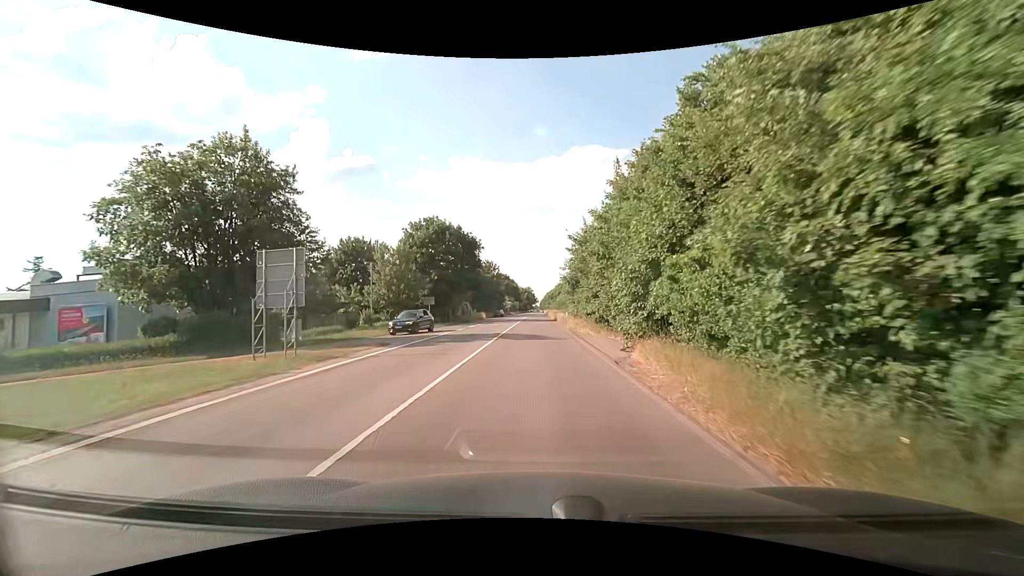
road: secondary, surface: asphalt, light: Day
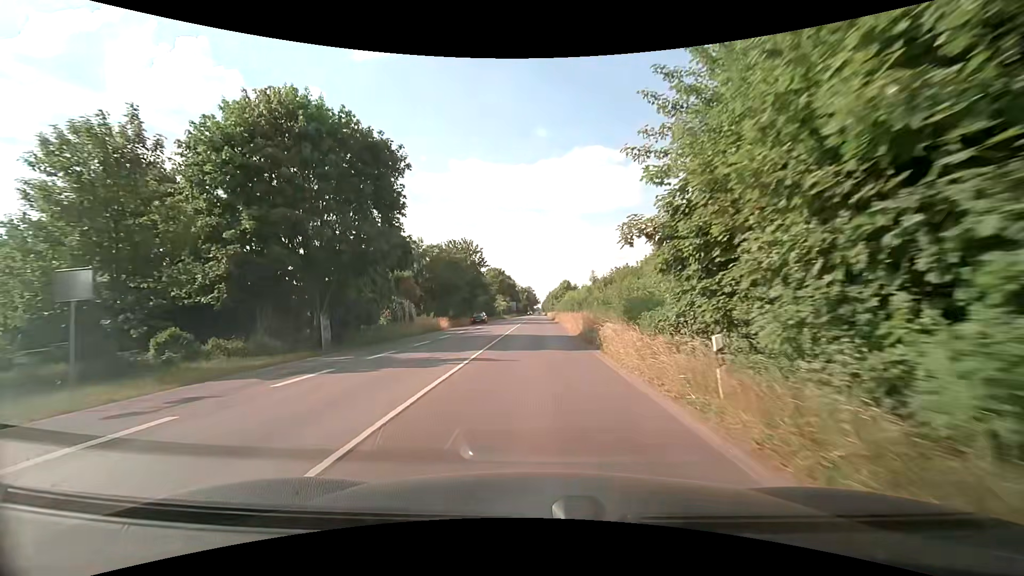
(-0.4, +37.0) m; -1°
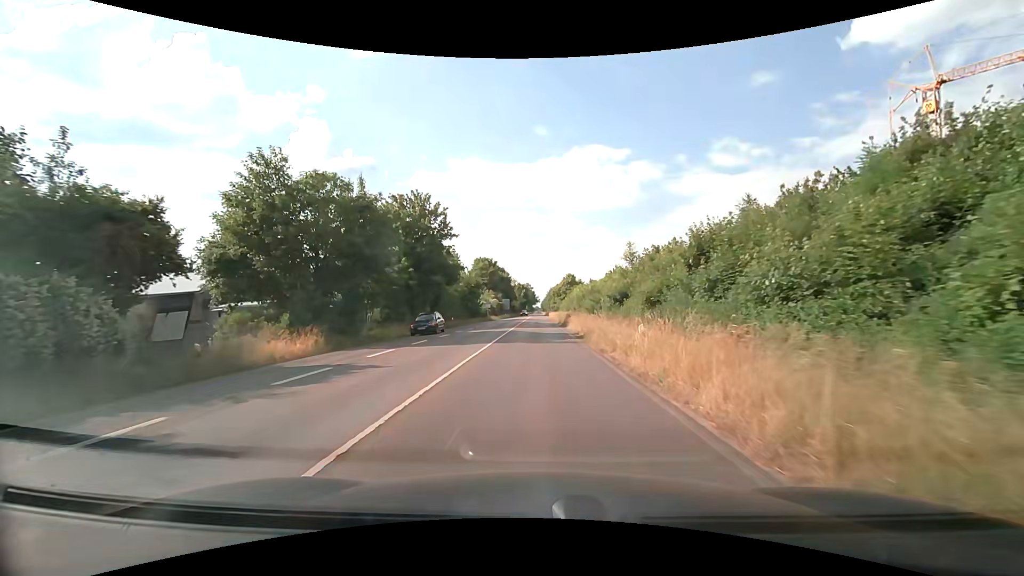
(-0.1, +30.1) m; 0°
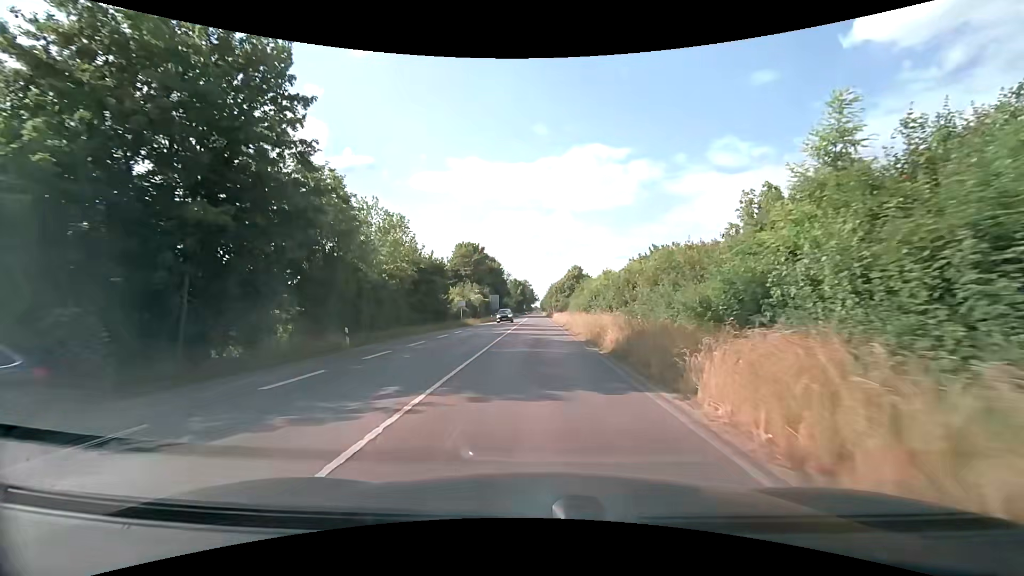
(-0.2, +30.5) m; 0°
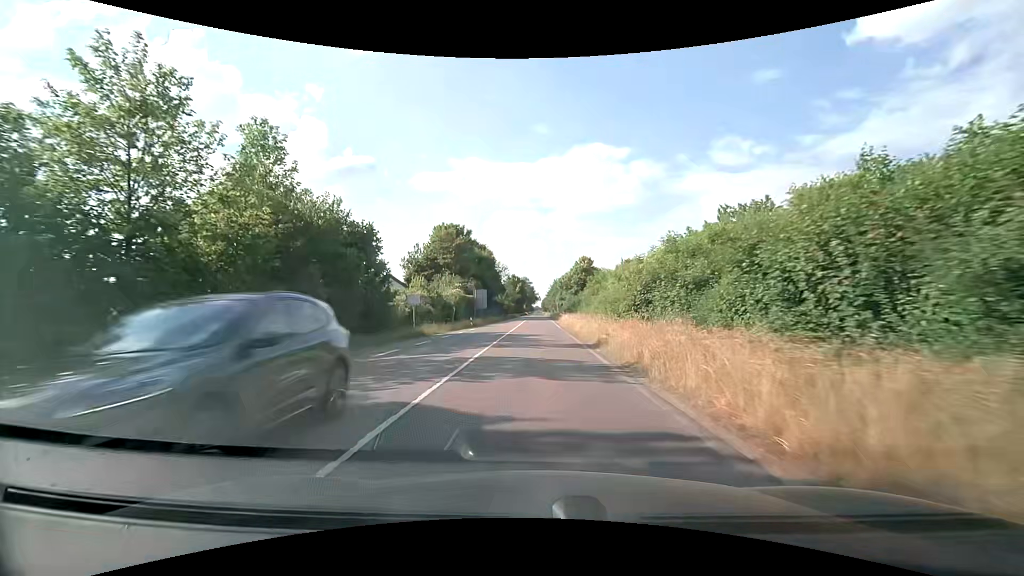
(0.0, +23.1) m; 0°
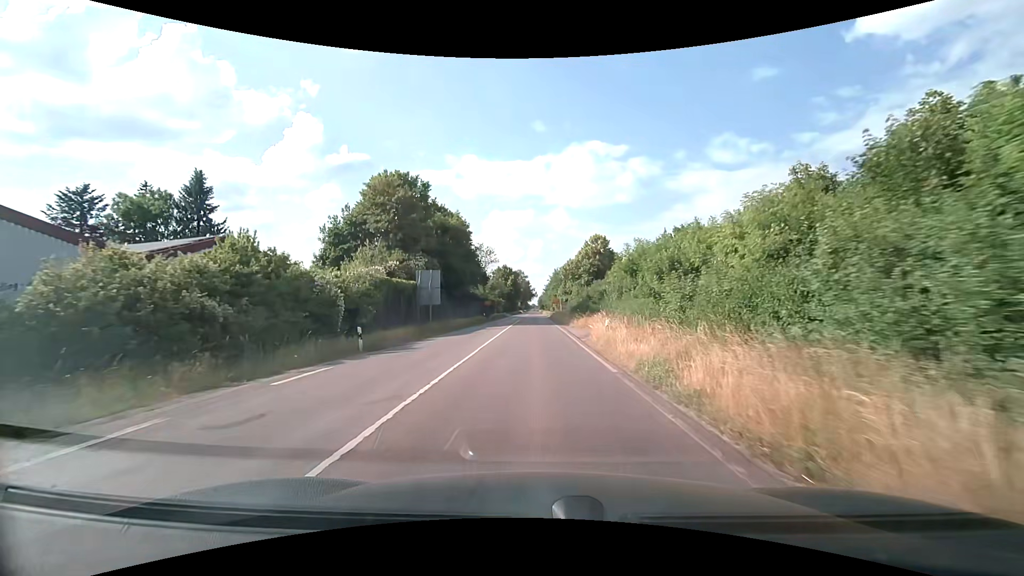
(+0.2, +30.3) m; +1°
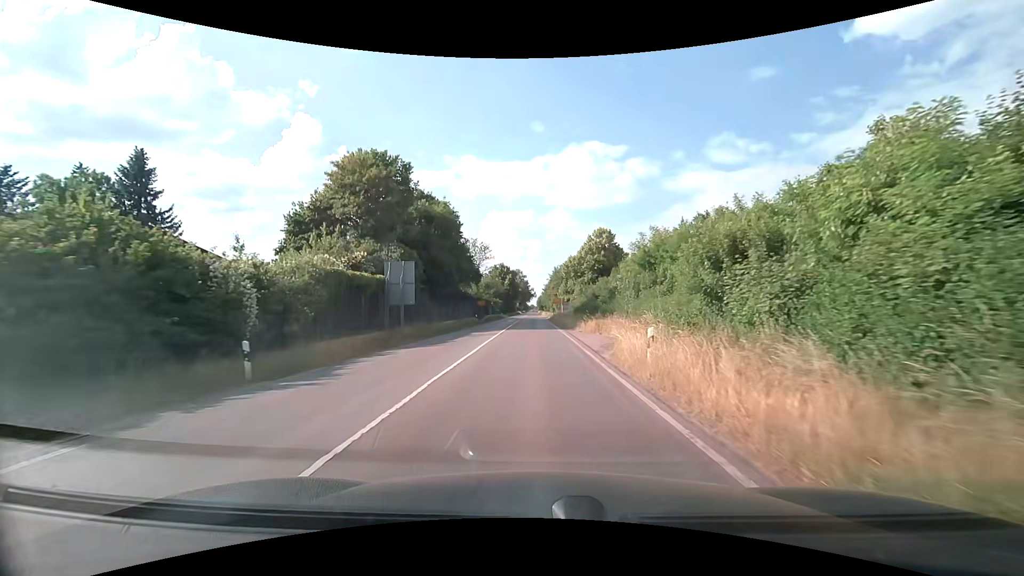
(0.0, +7.3) m; 0°
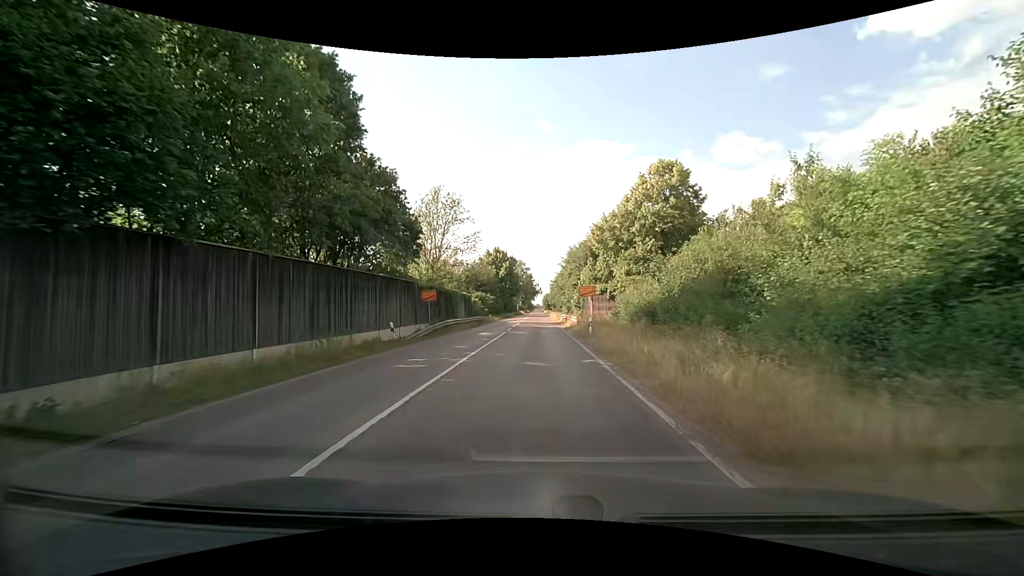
(0.0, +35.4) m; 0°
(0, +10) (0, +20) (0, +30) (0, +40) (0, +50) (0, +60) (0, +70) (0, +80) (0, +90) (0, +100) m
